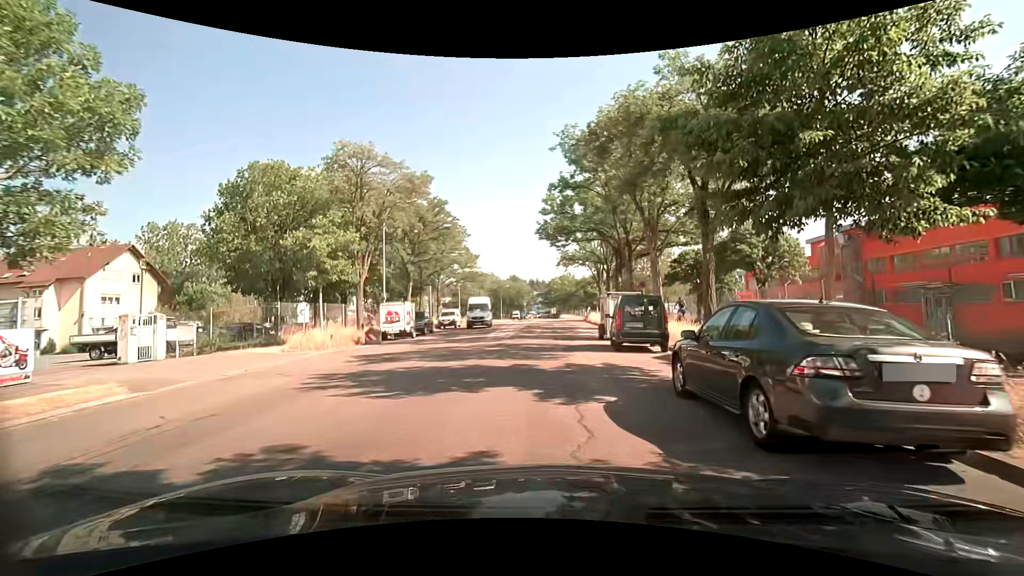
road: residential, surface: asphalt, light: Day
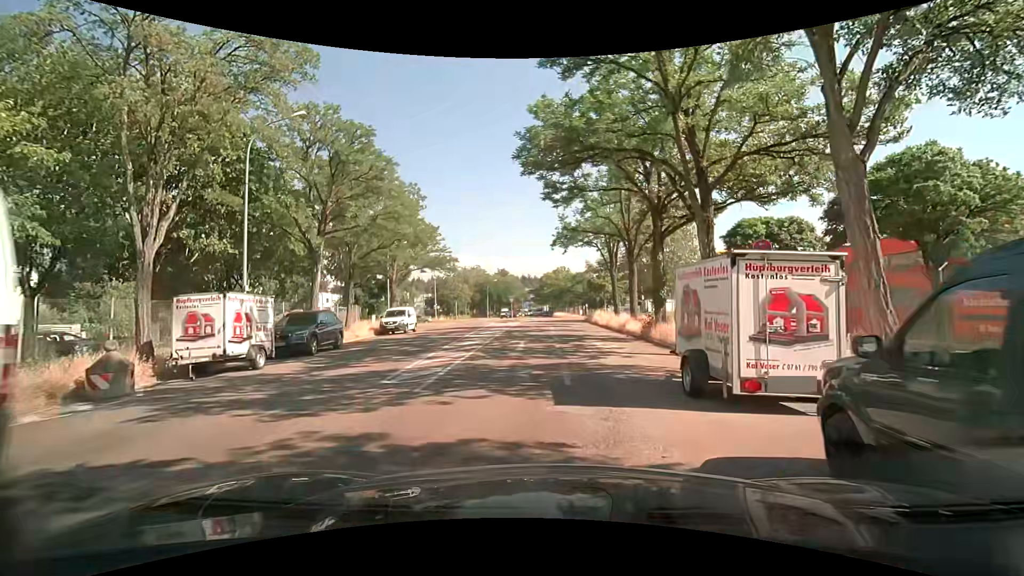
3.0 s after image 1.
(-0.2, +14.6) m; 0°
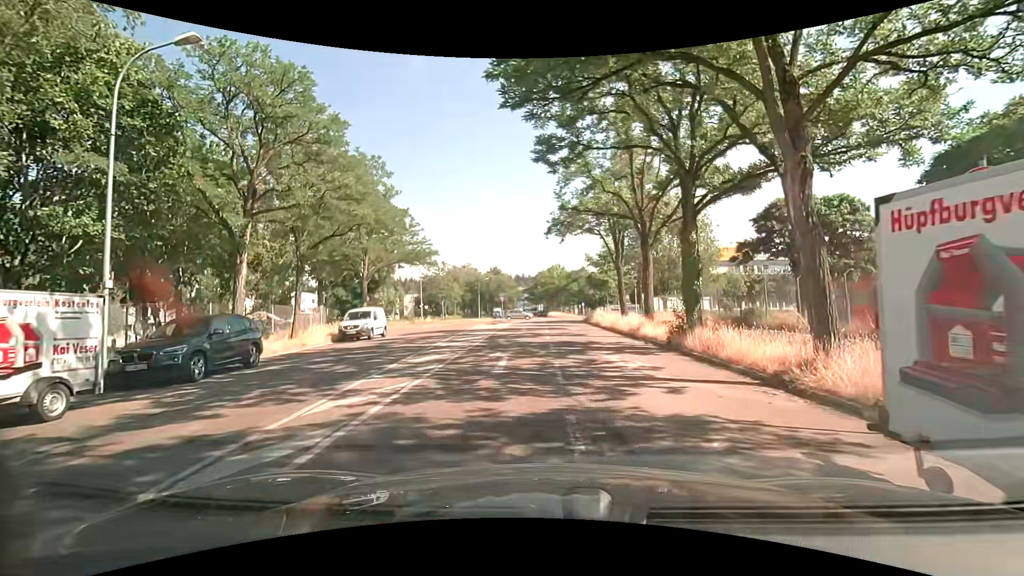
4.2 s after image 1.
(+0.1, +5.6) m; +1°
(0, +10) (+1, +20) (+1, +30) (+1, +40) (+2, +50) (+2, +60) (+7, +68) (+16, +72) (+26, +73) (+36, +74) m
